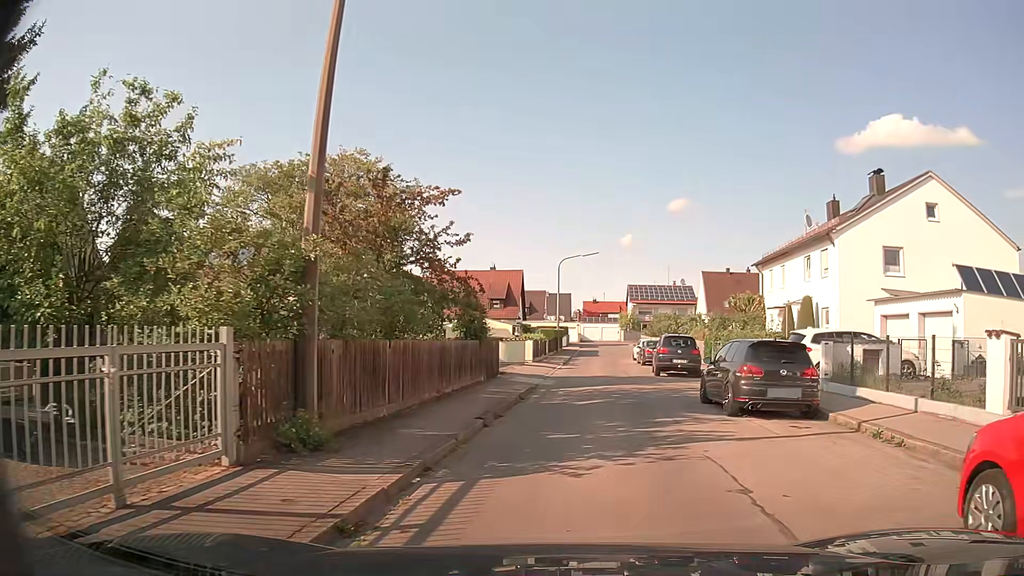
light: Day
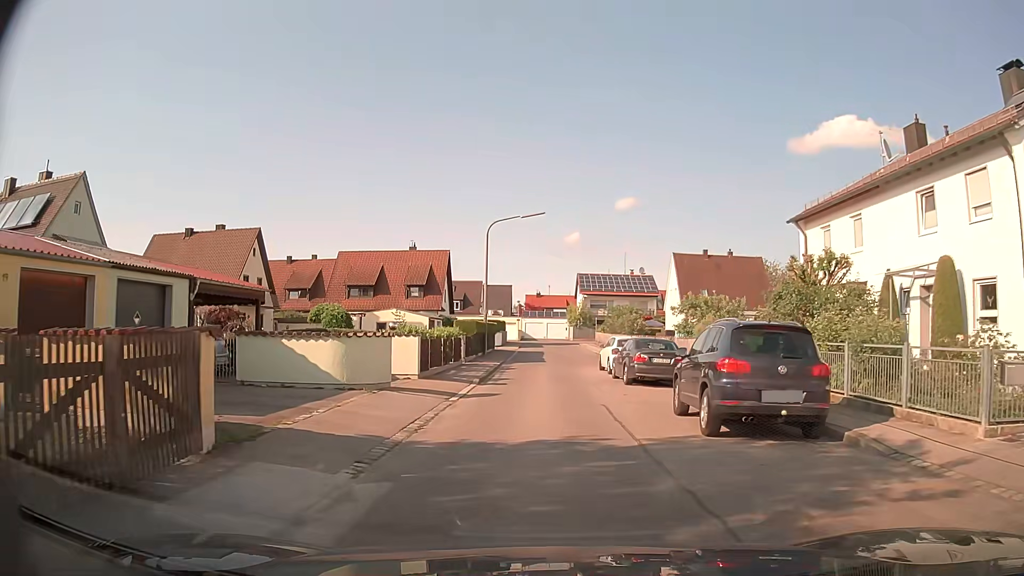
(+1.4, +17.3) m; +6°
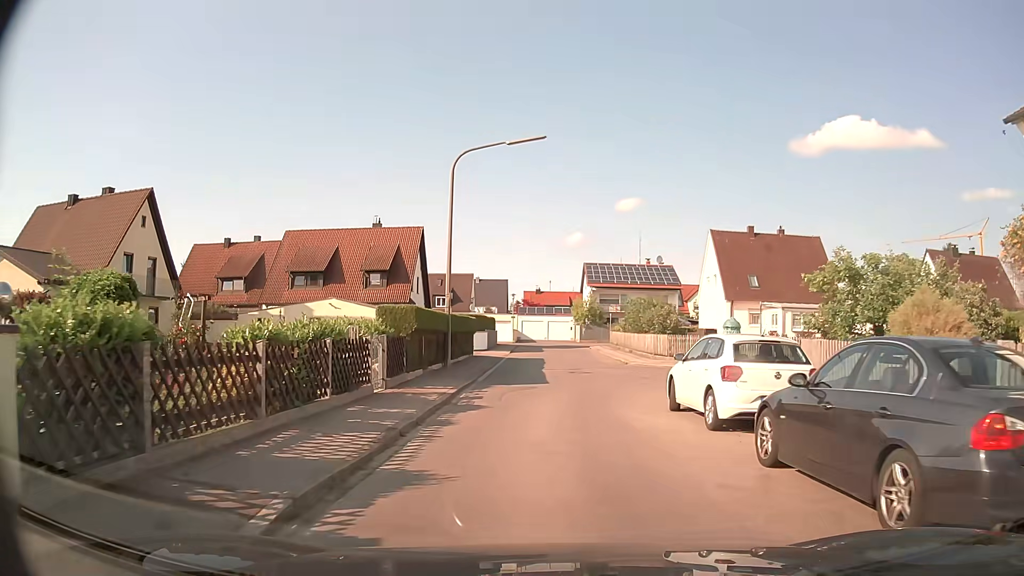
(-0.1, +15.5) m; 0°
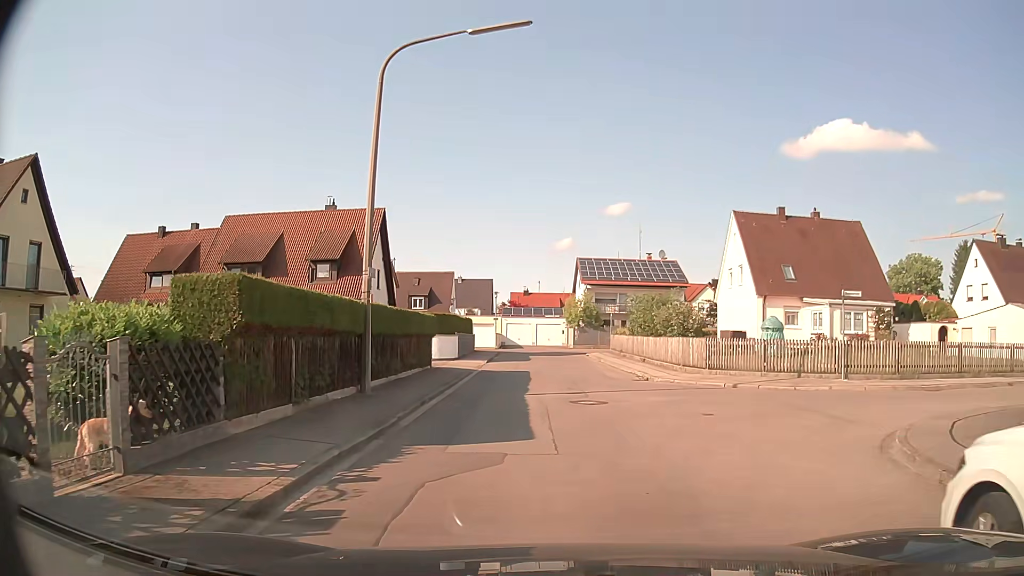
(+0.1, +9.5) m; +2°
(0, +10) (+1, +20) (+1, +30) (+1, +40) (+1, +50) (-3, +59) (-13, +60) (-23, +60) (-33, +59) (-43, +59) m
